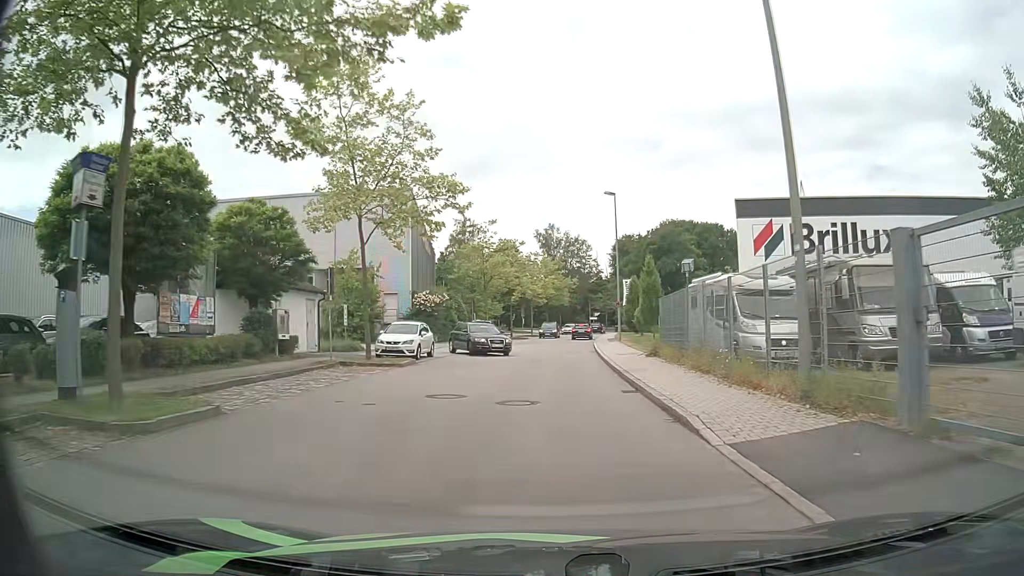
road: residential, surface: asphalt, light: Day
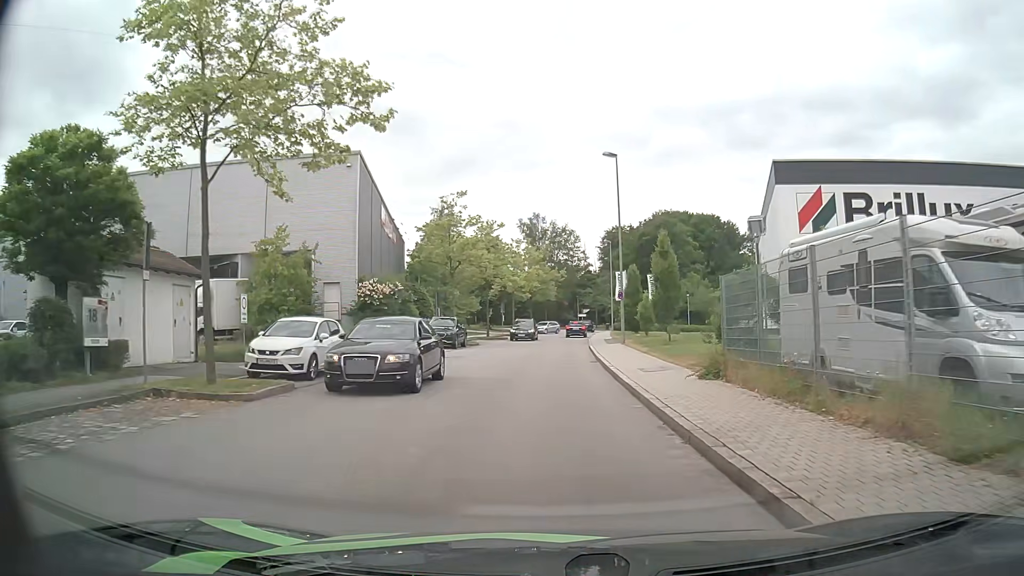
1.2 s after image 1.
(+0.2, +10.4) m; +1°
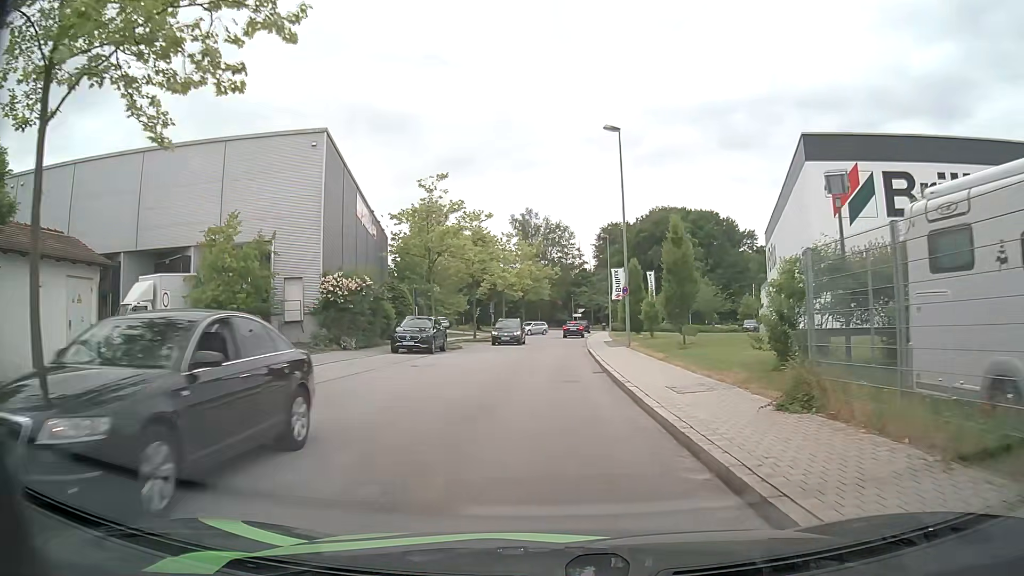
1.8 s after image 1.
(+0.1, +5.1) m; 0°
